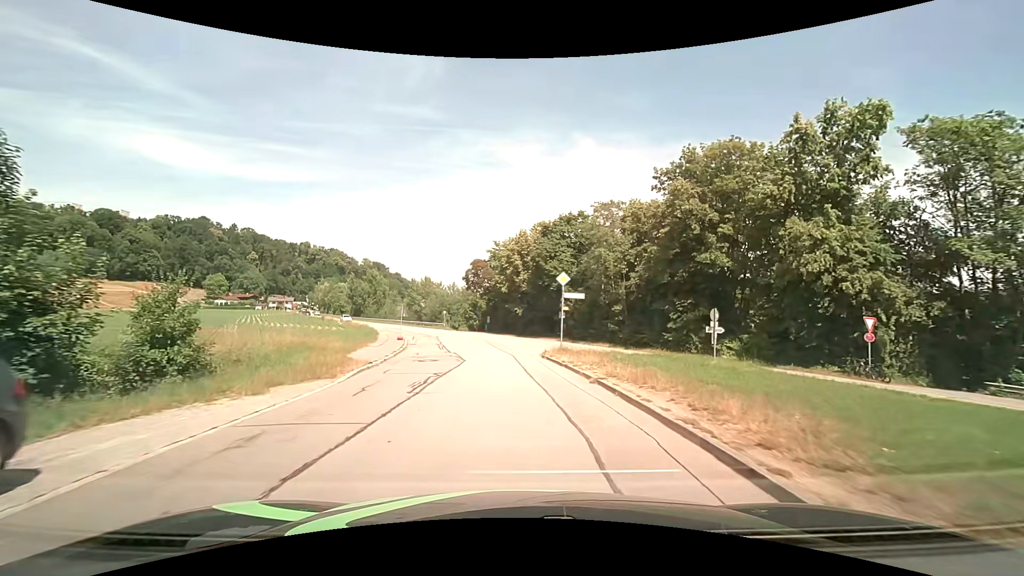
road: residential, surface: asphalt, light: Day
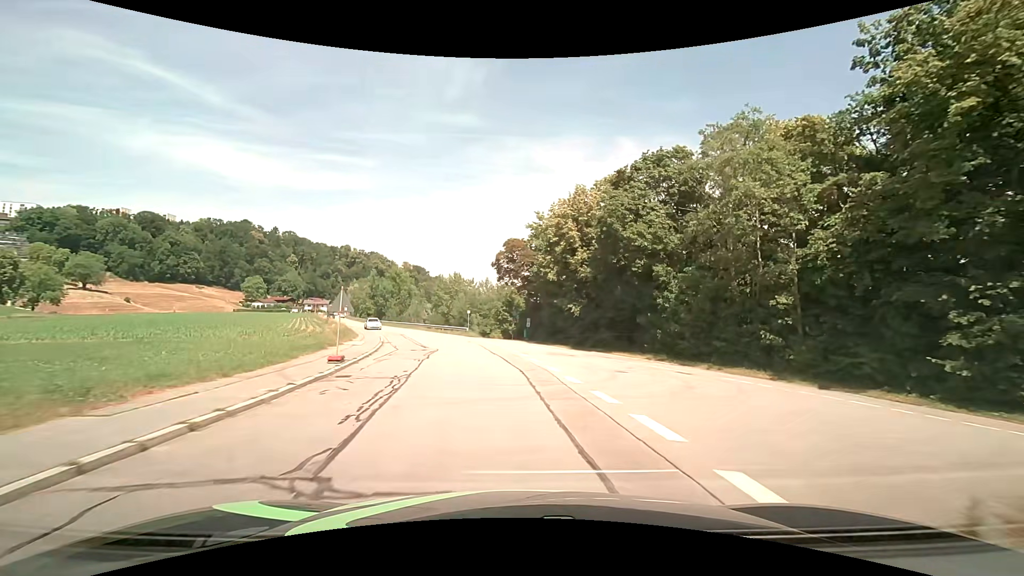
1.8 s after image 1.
(-0.8, +19.3) m; -4°
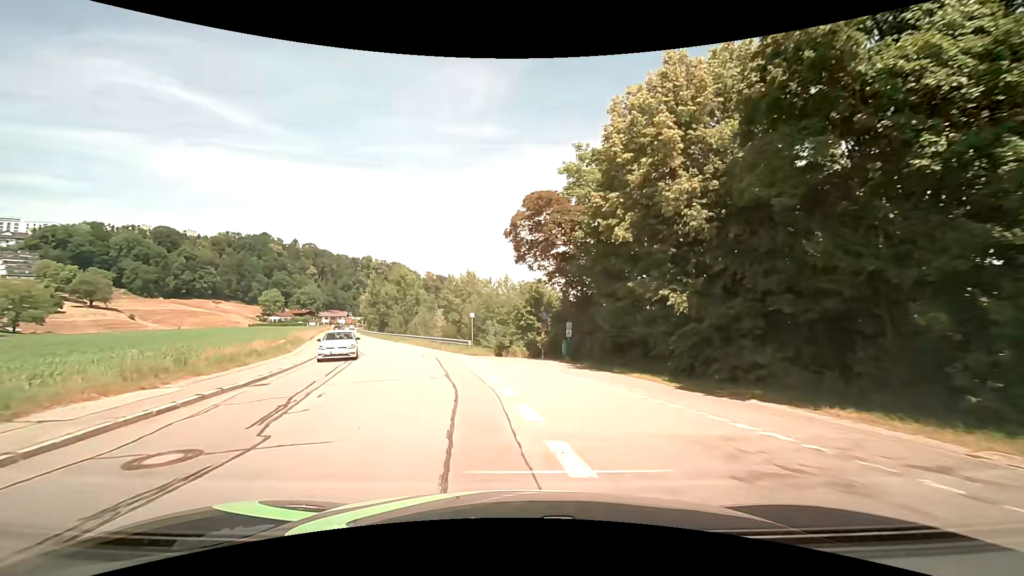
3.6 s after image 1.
(-0.3, +18.8) m; -3°
(-1, +10) (-3, +20) (-6, +29) (-9, +39) (-13, +48) (-16, +57) (-20, +67) (-24, +76) (-27, +85) (-31, +95) m
